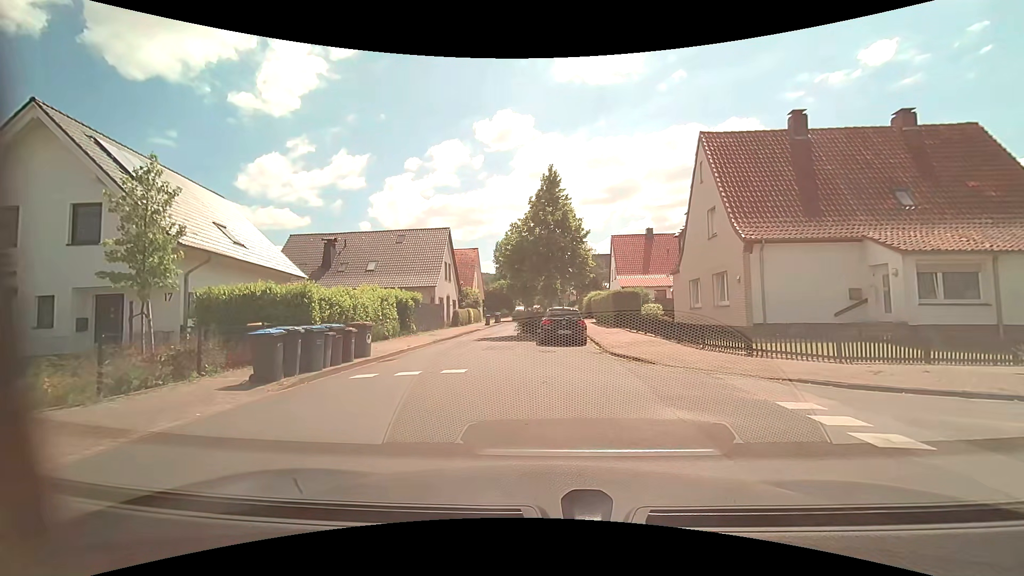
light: Day
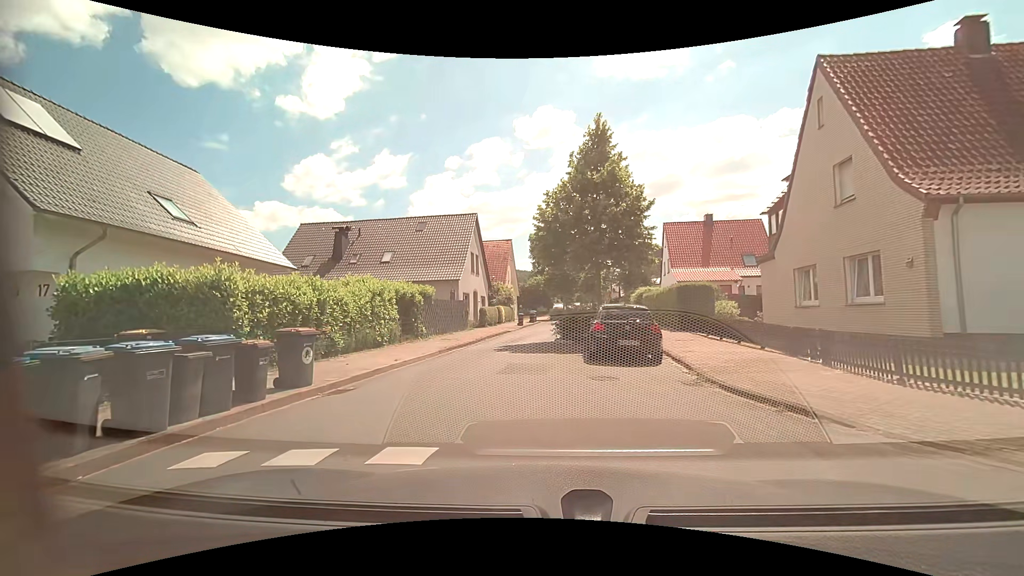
(-0.2, +6.5) m; -4°
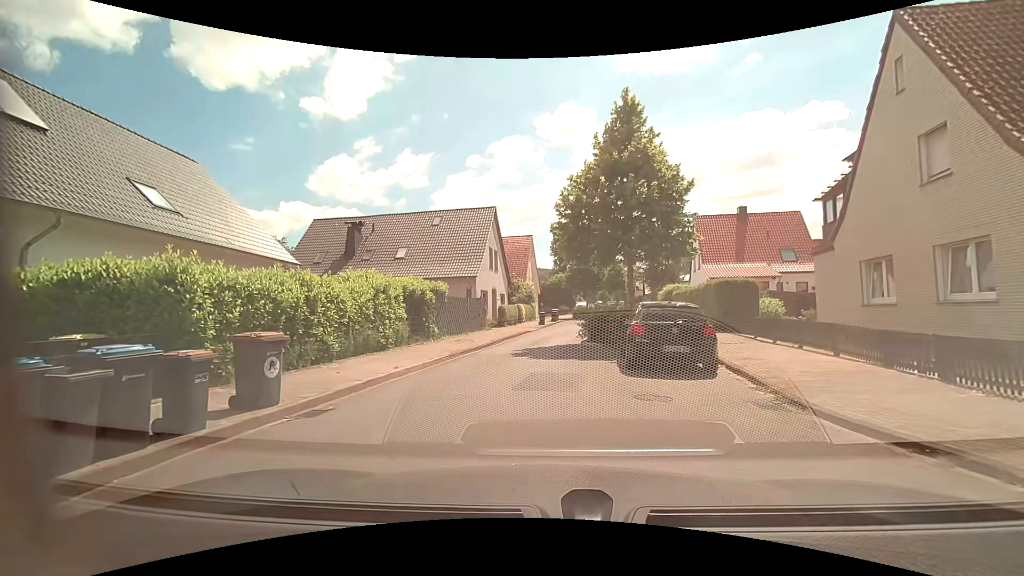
(0.0, +2.1) m; -2°
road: unclassified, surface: asphalt
(-1, +10) (0, +20) (+3, +30) (+5, +39) (+7, +49) (+8, +59) (+7, +69) (+7, +79) (+8, +89) (+10, +99) m
